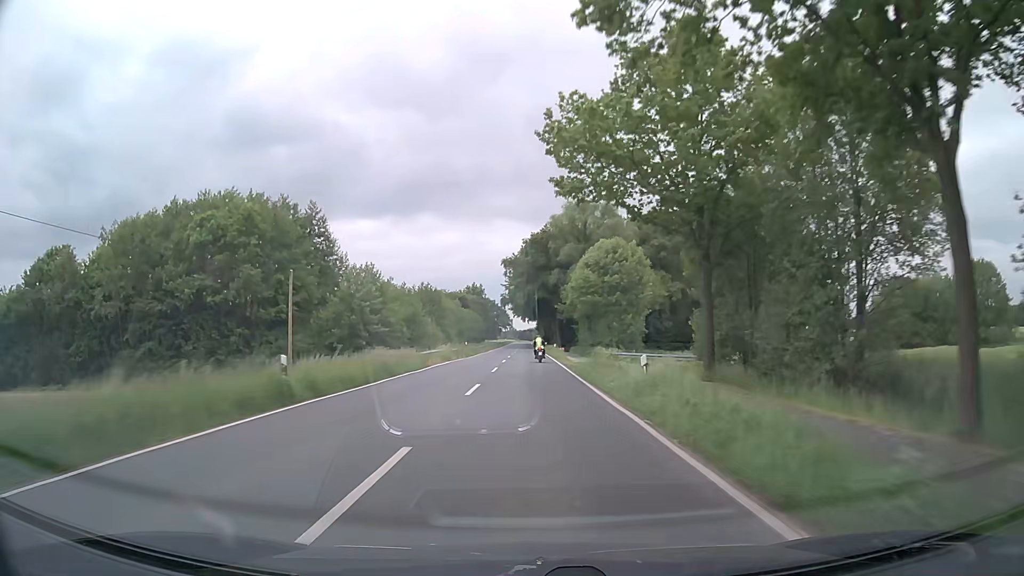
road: secondary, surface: asphalt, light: Day
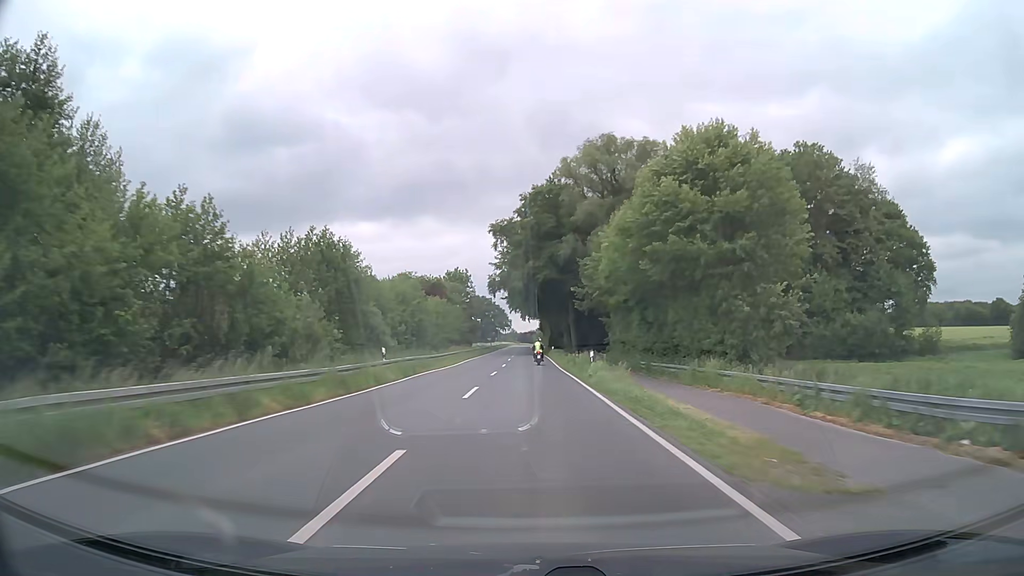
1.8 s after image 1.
(0.0, +37.6) m; 0°
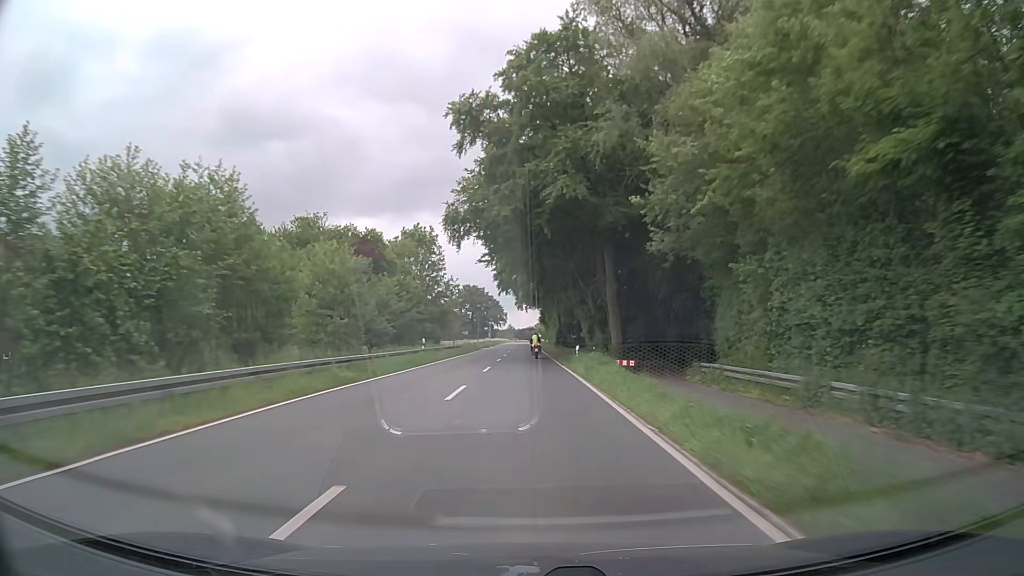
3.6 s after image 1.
(0.0, +39.7) m; 0°
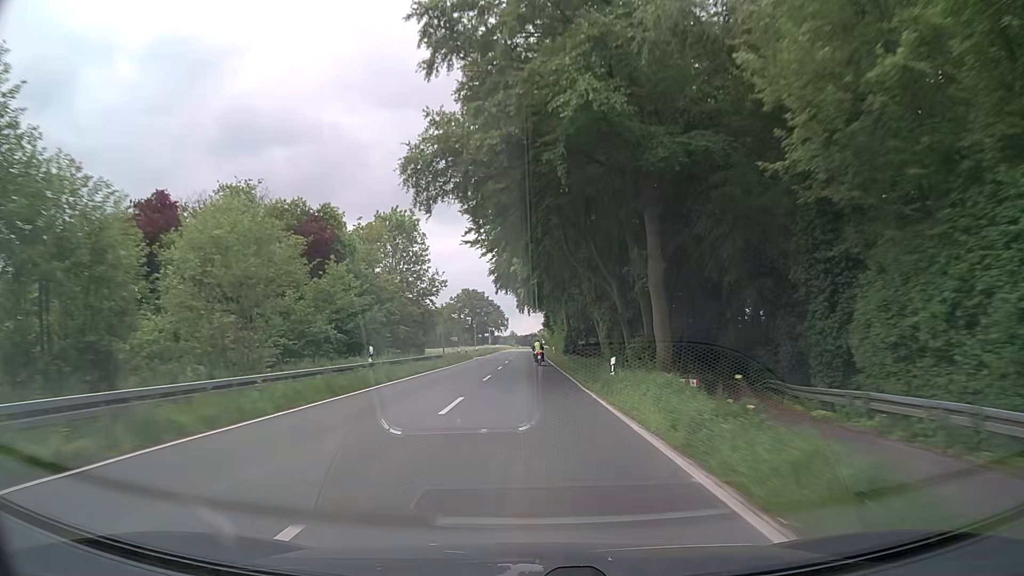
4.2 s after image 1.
(0.0, +13.7) m; 0°
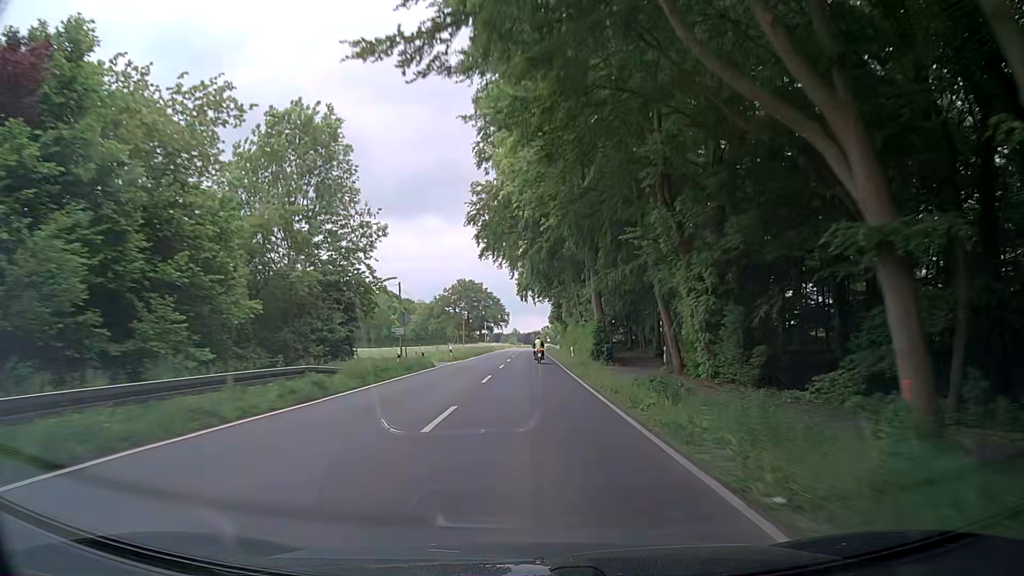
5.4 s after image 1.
(-0.1, +27.7) m; -1°
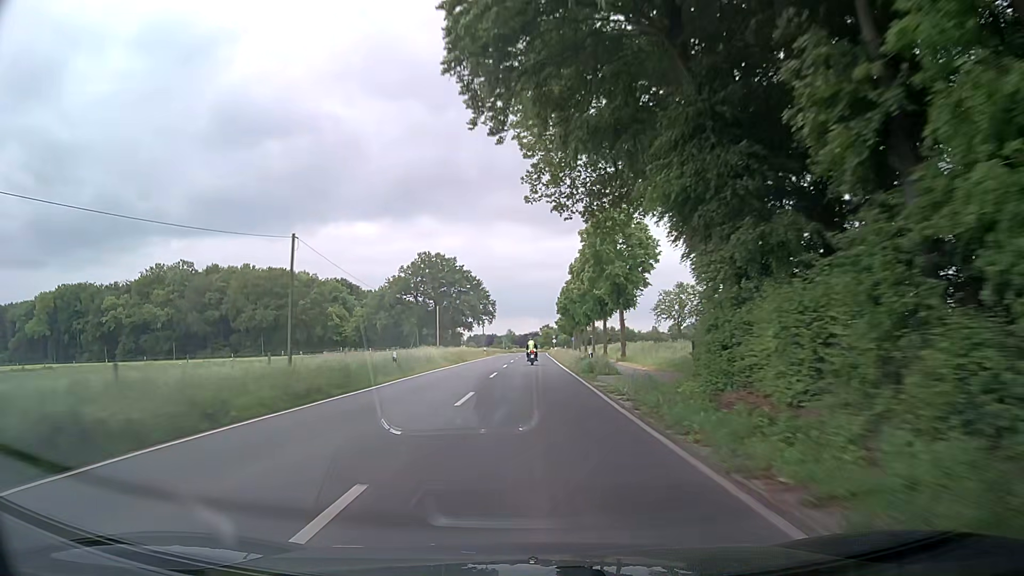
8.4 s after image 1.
(+0.5, +70.1) m; 0°
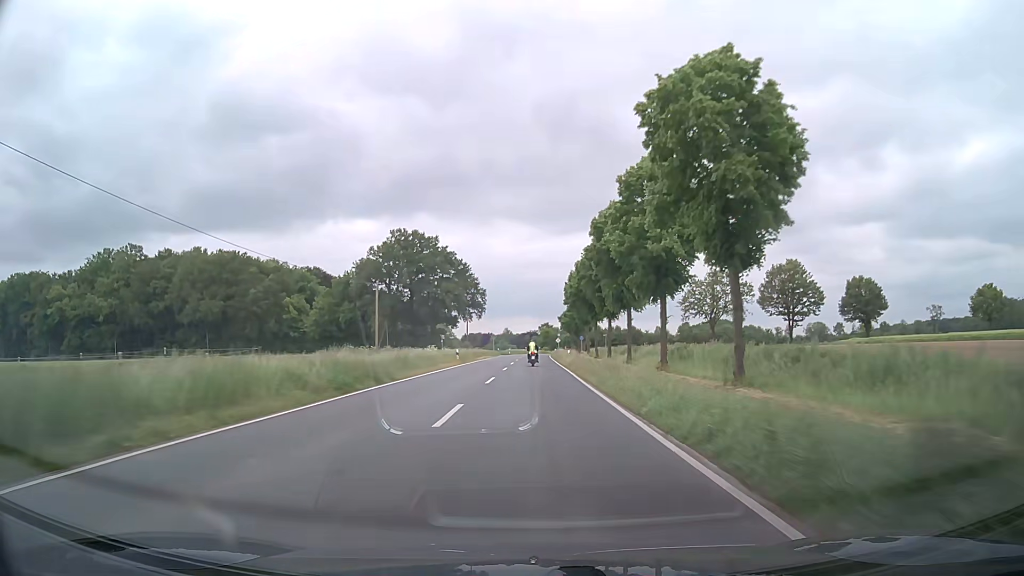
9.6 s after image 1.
(+0.2, +28.3) m; 0°
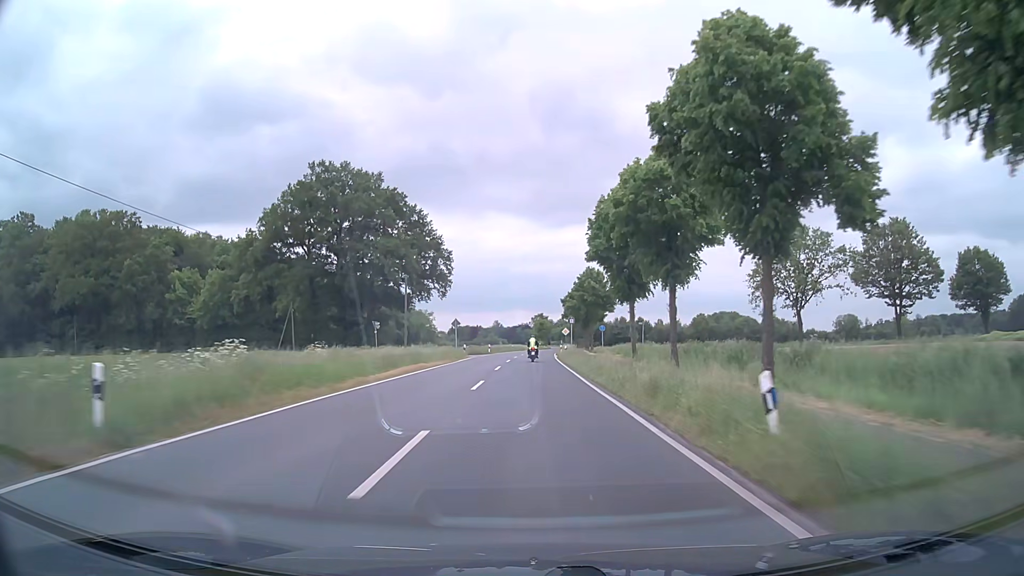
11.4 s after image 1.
(+0.2, +42.4) m; +1°
(0, +10) (0, +20) (0, +30) (0, +40) (0, +50) (+1, +60) (+1, +70) (+1, +80) (+2, +90) (+3, +100) m
